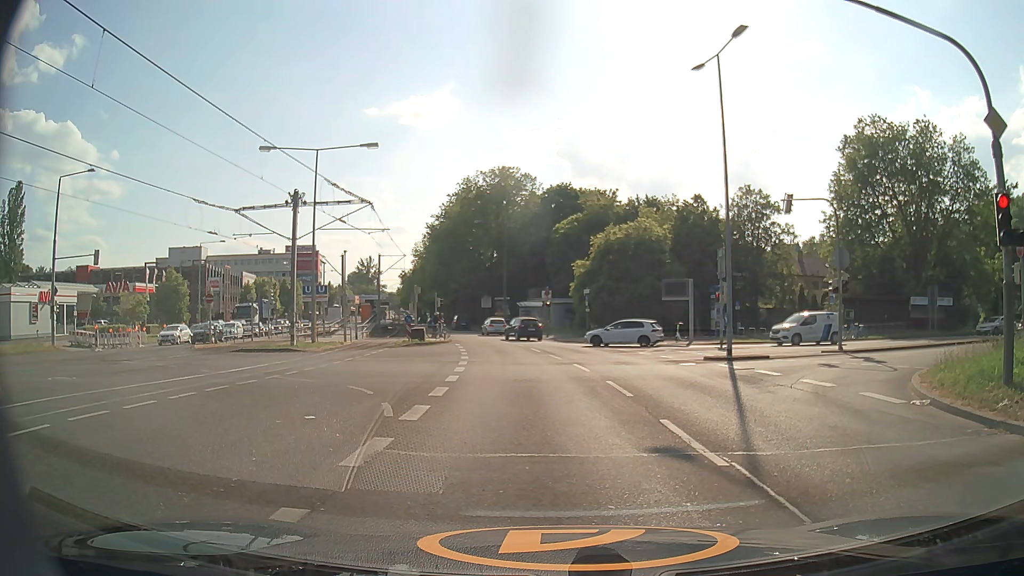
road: secondary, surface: asphalt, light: Day
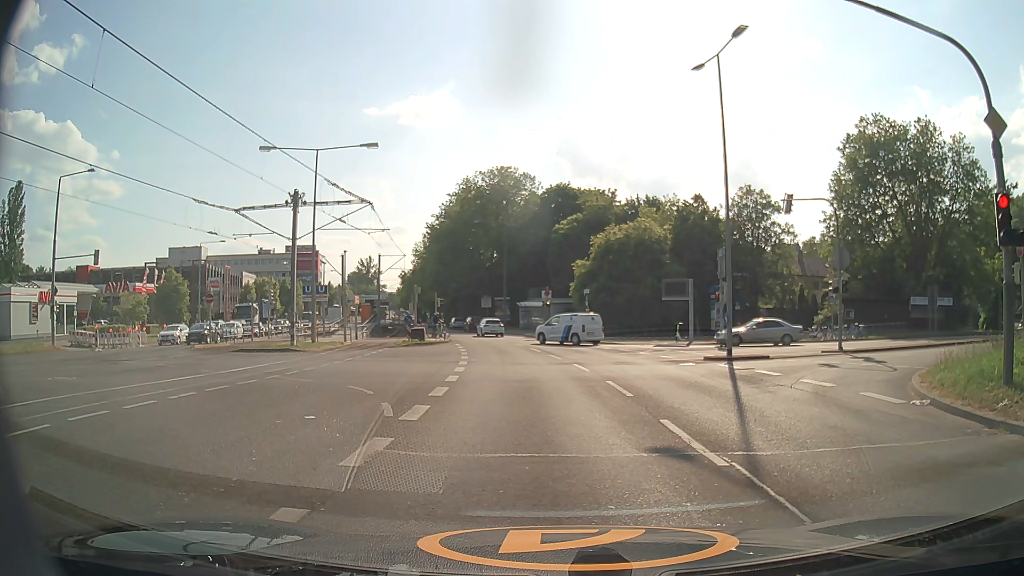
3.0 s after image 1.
(0.0, 0.0) m; 0°
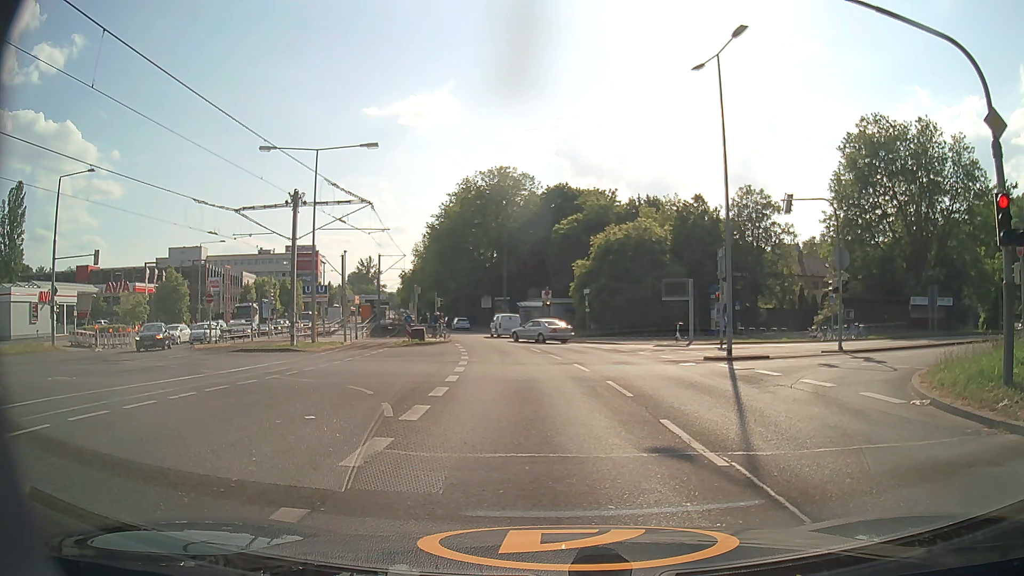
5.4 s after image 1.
(0.0, 0.0) m; 0°
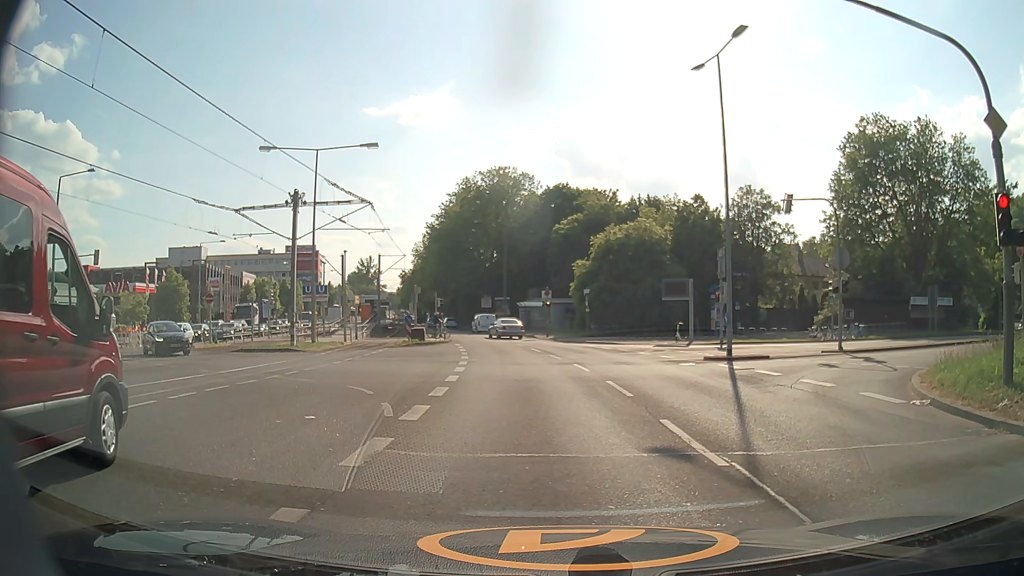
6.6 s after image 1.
(0.0, 0.0) m; 0°
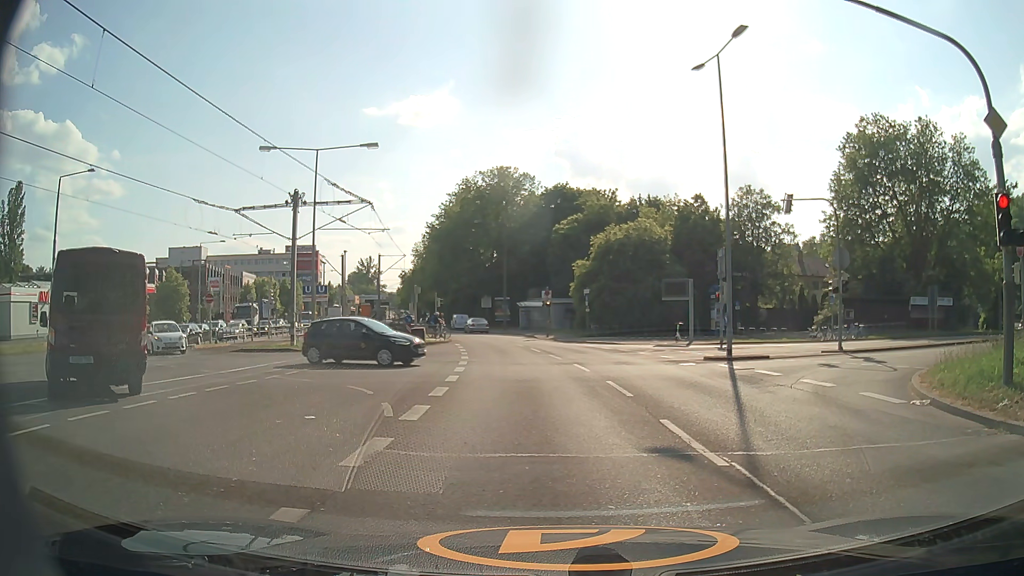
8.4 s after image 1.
(0.0, 0.0) m; 0°
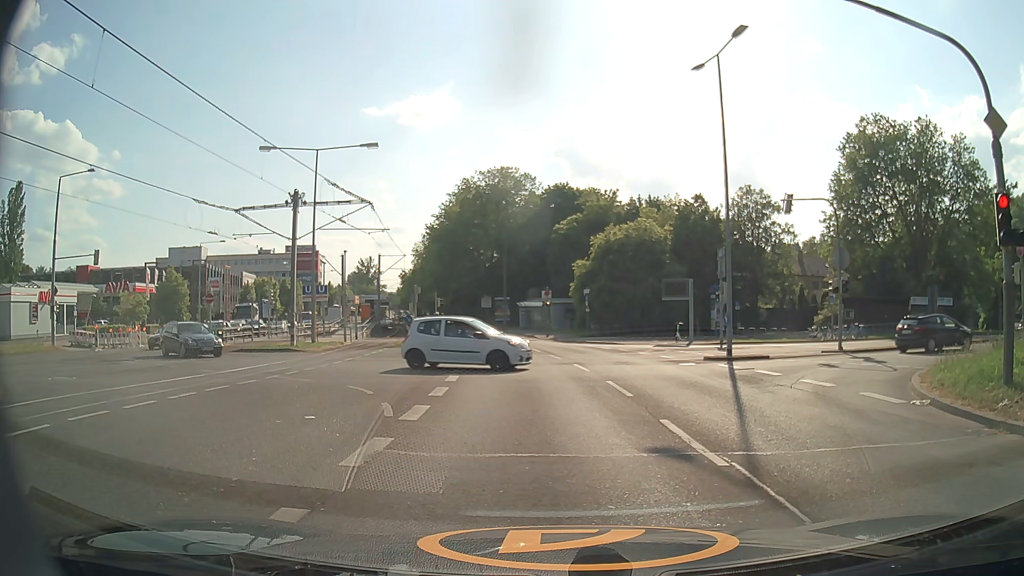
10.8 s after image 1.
(0.0, 0.0) m; 0°
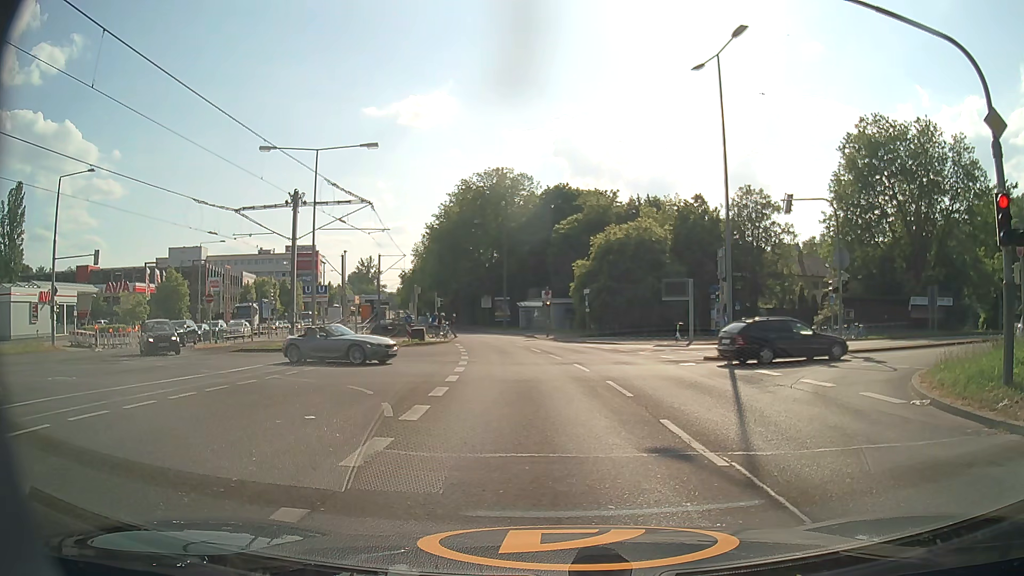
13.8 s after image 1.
(0.0, 0.0) m; 0°
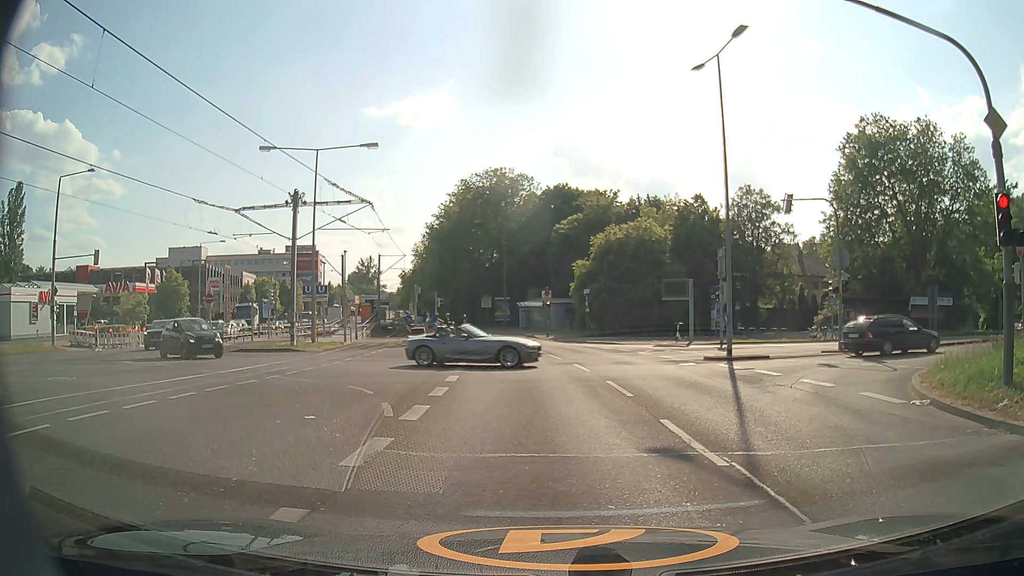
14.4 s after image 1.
(0.0, 0.0) m; 0°
